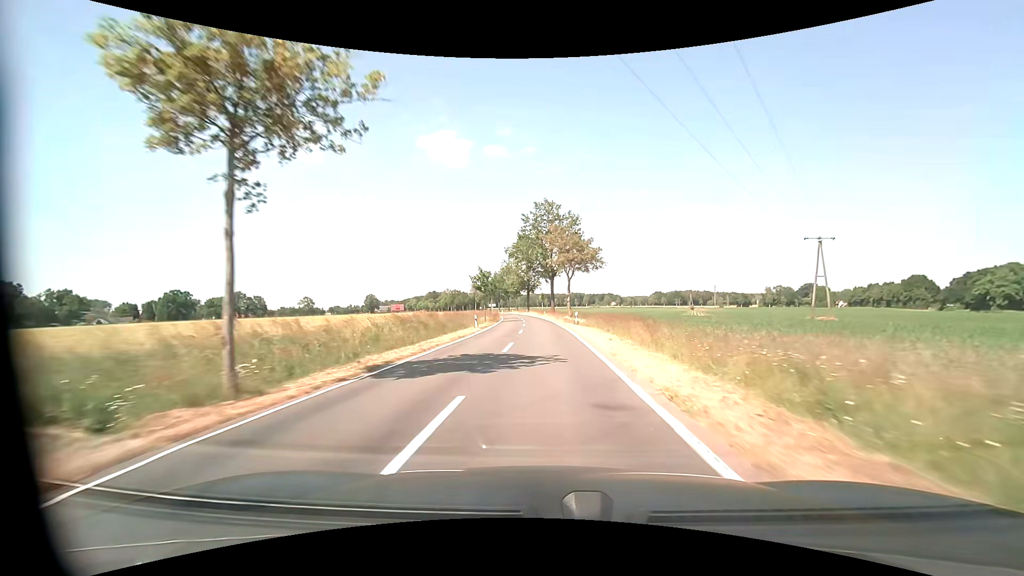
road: tertiary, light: Day
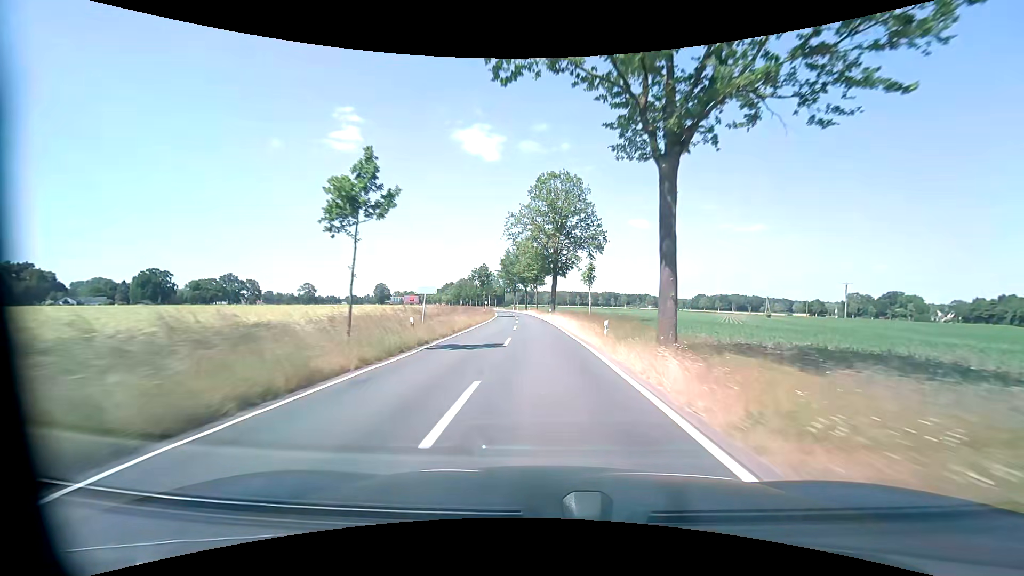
(-1.3, +58.6) m; -3°
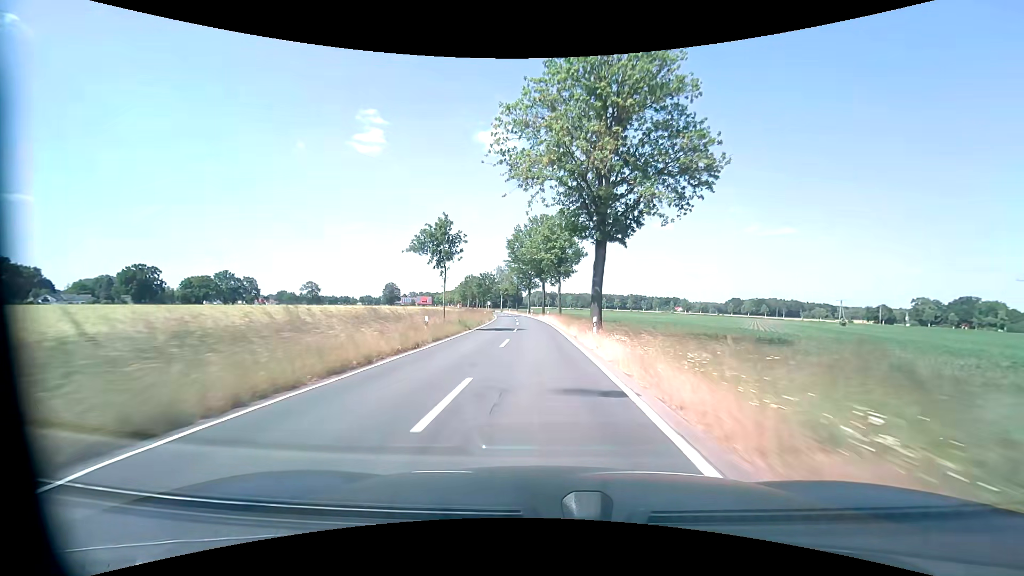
(-0.6, +35.6) m; -2°
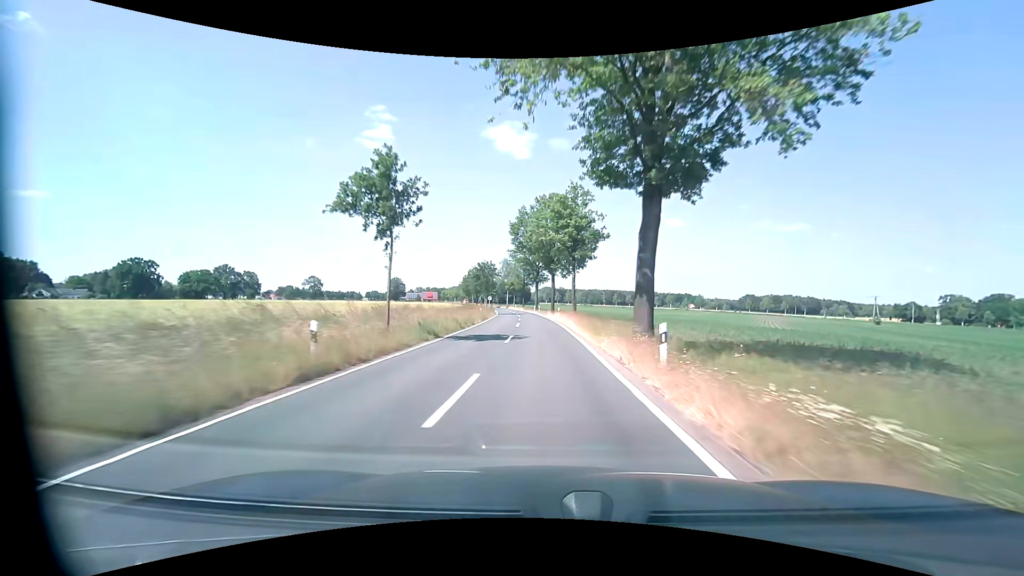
(-0.1, +11.9) m; -1°
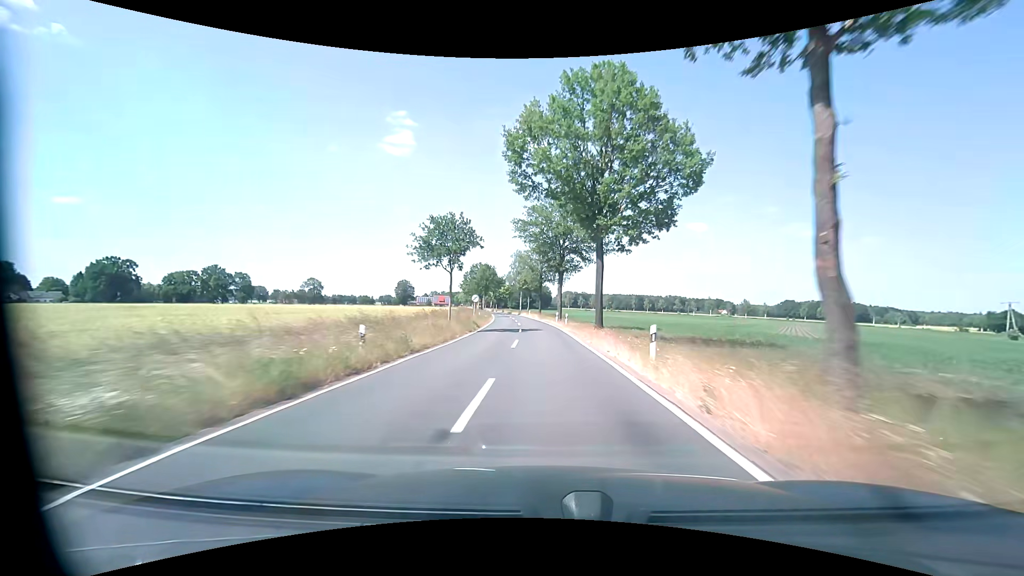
(-0.8, +36.6) m; -2°
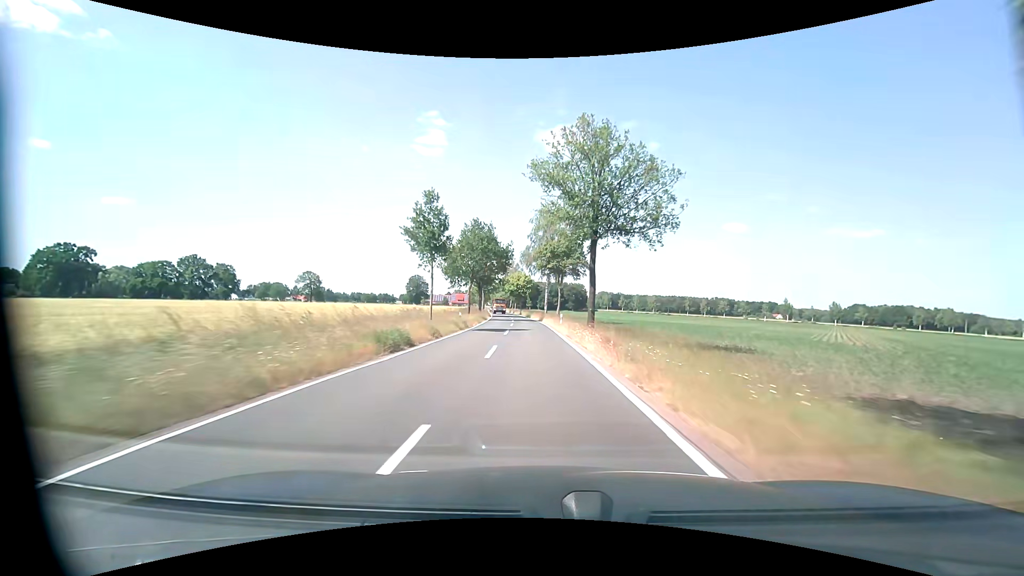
(-1.5, +52.2) m; -4°
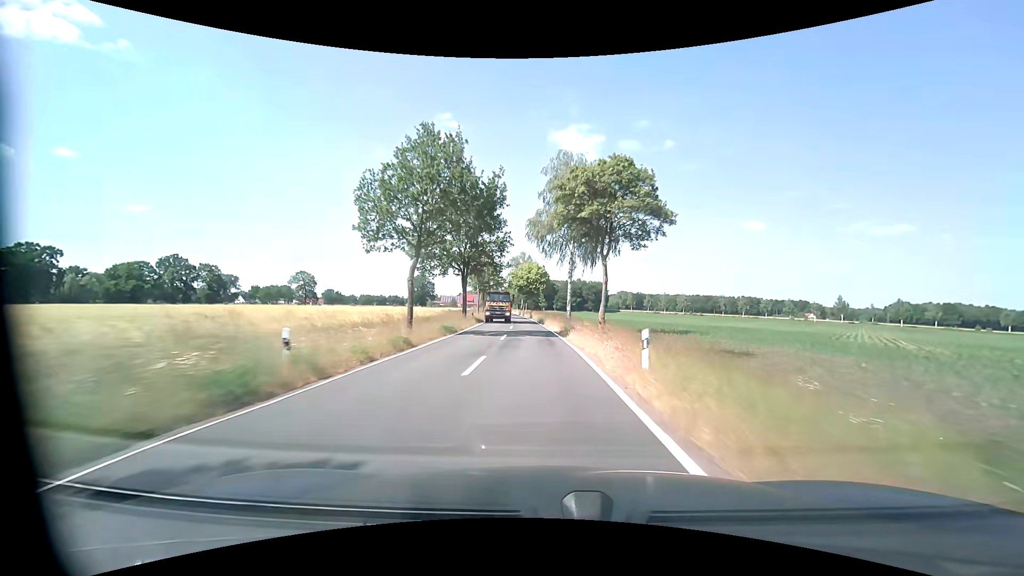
(-0.4, +27.9) m; -2°
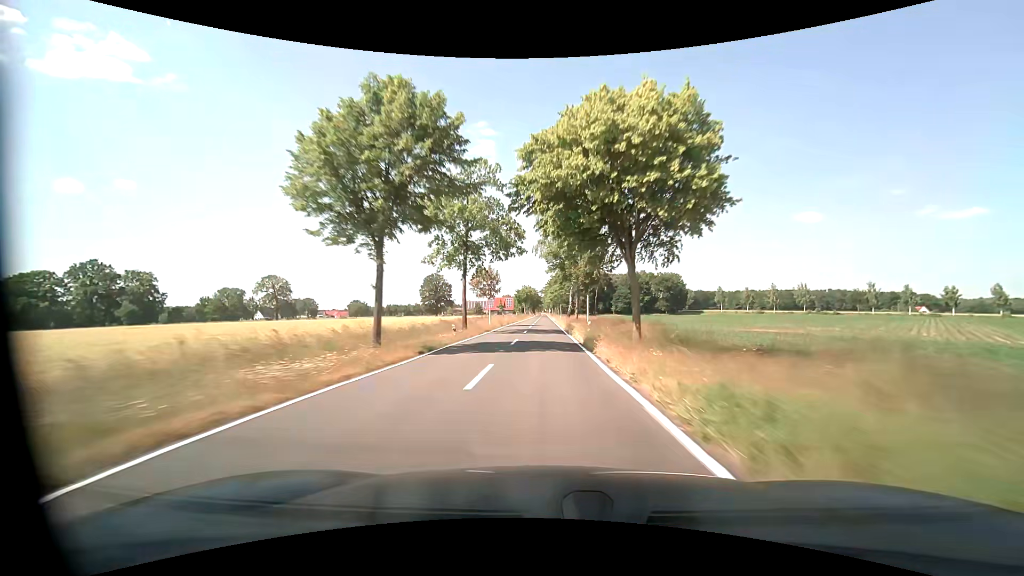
(-3.7, +73.7) m; -5°
(0, +10) (0, +20) (0, +30) (0, +40) (0, +50) (0, +60) (0, +70) (+1, +80) (+1, +90) (+1, +100) m
